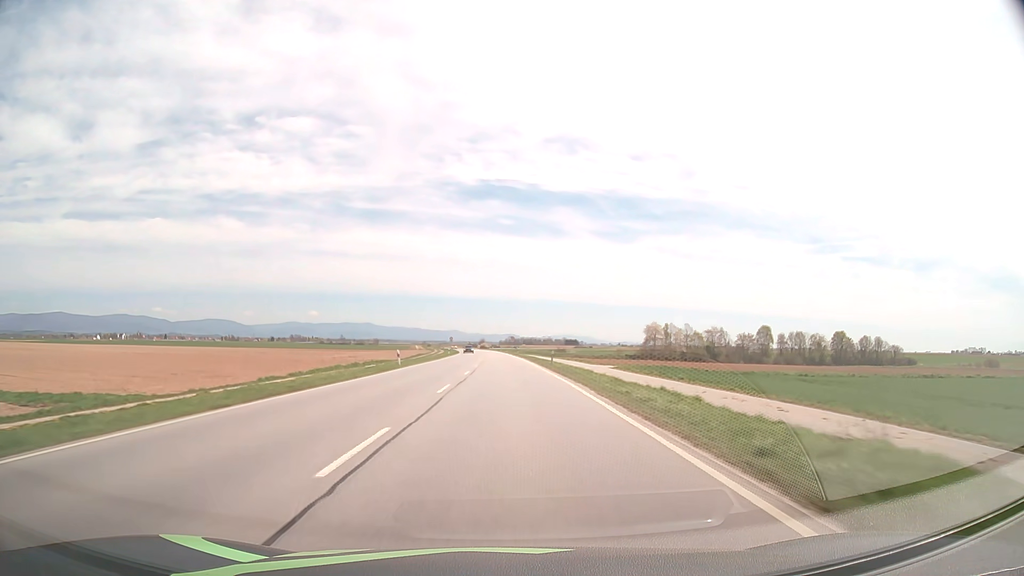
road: primary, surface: asphalt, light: Day
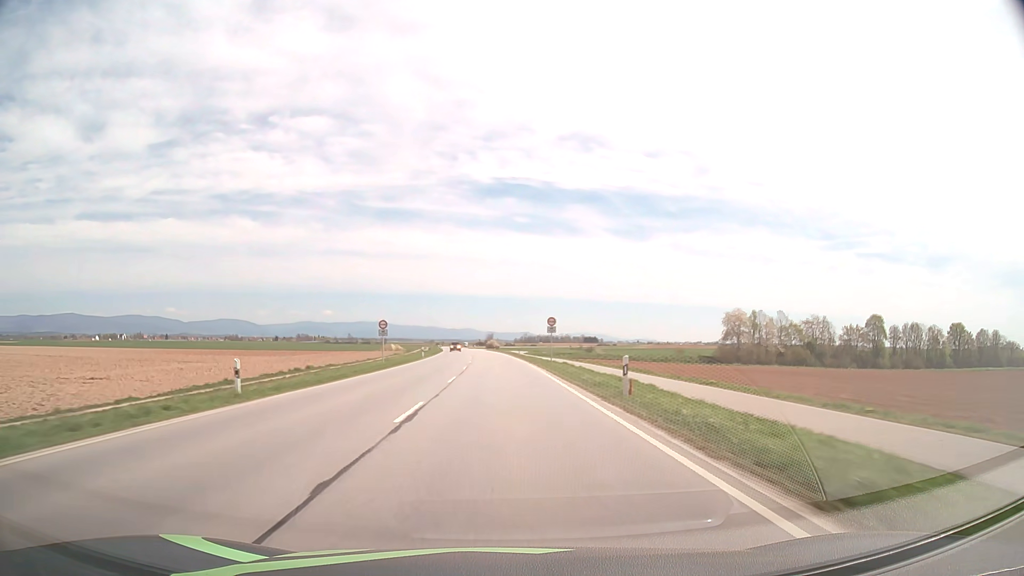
(-0.6, +79.5) m; -1°
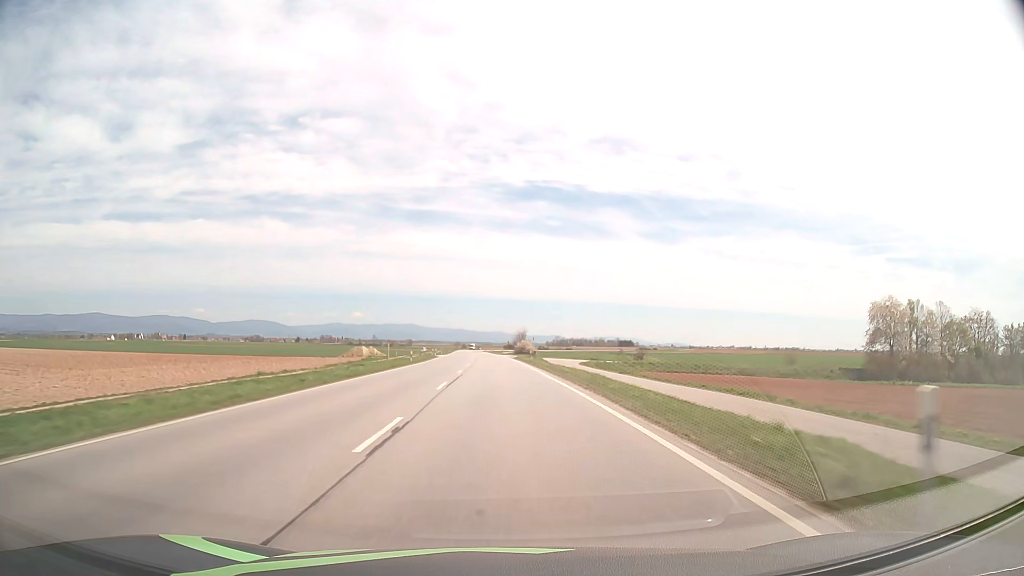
(-1.4, +63.7) m; -3°
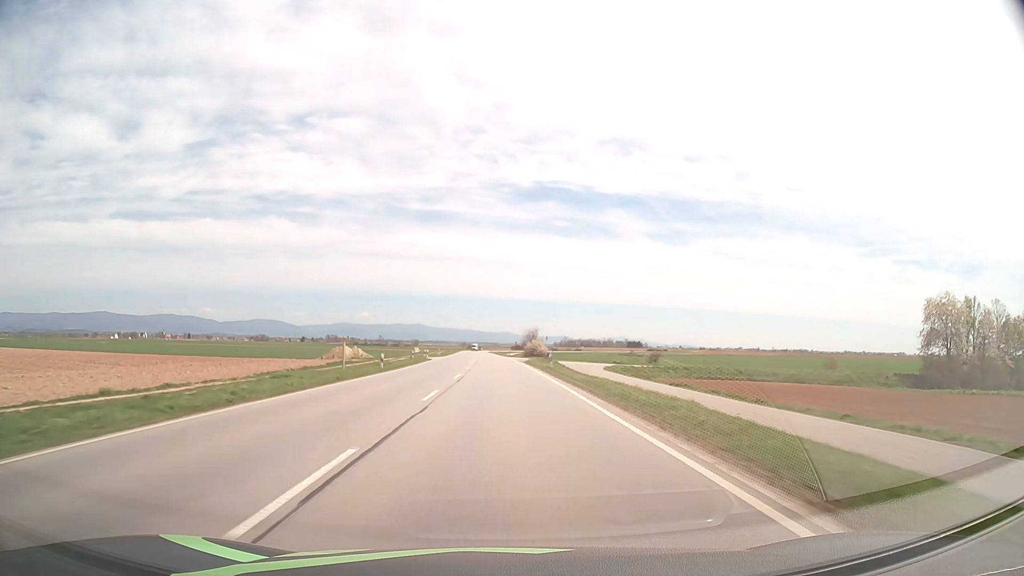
(-0.1, +15.9) m; -1°
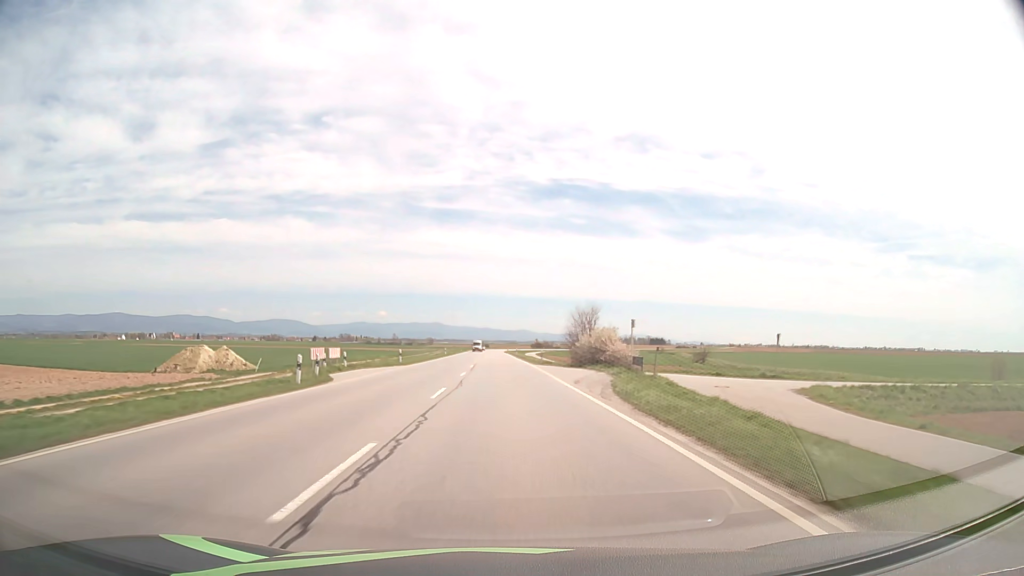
(-0.6, +47.8) m; -1°
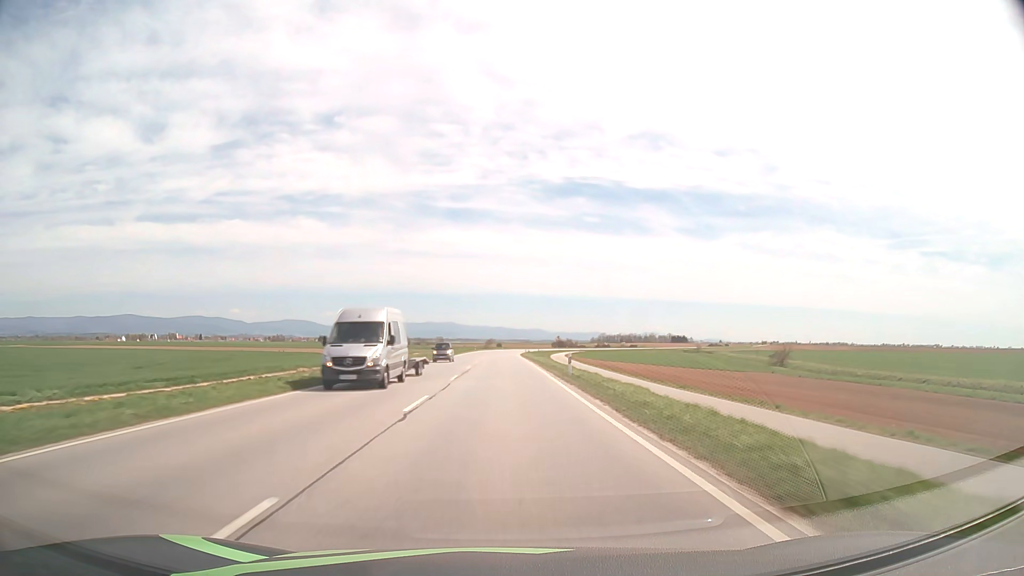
(-0.6, +63.9) m; -1°
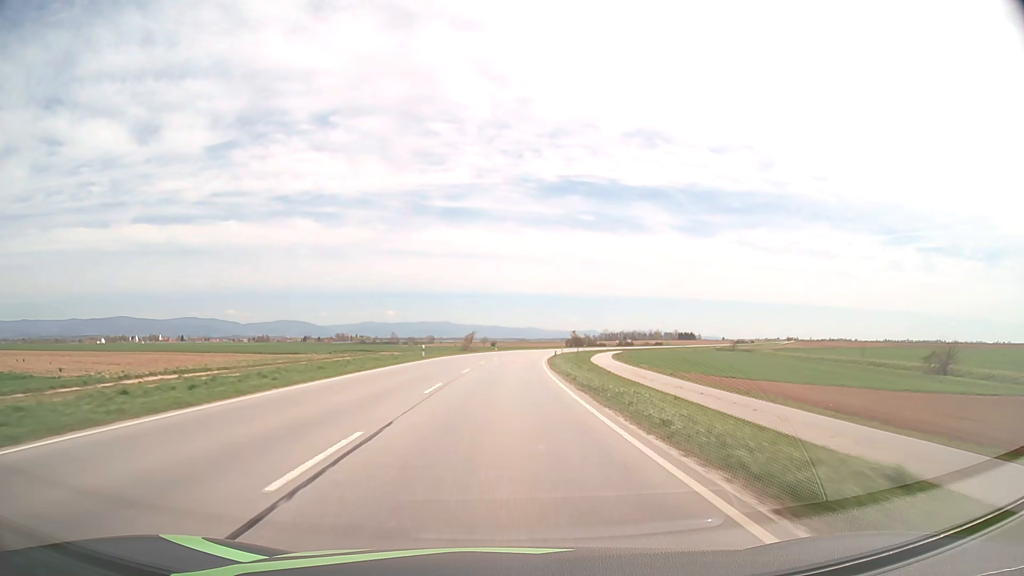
(-0.1, +80.1) m; 0°
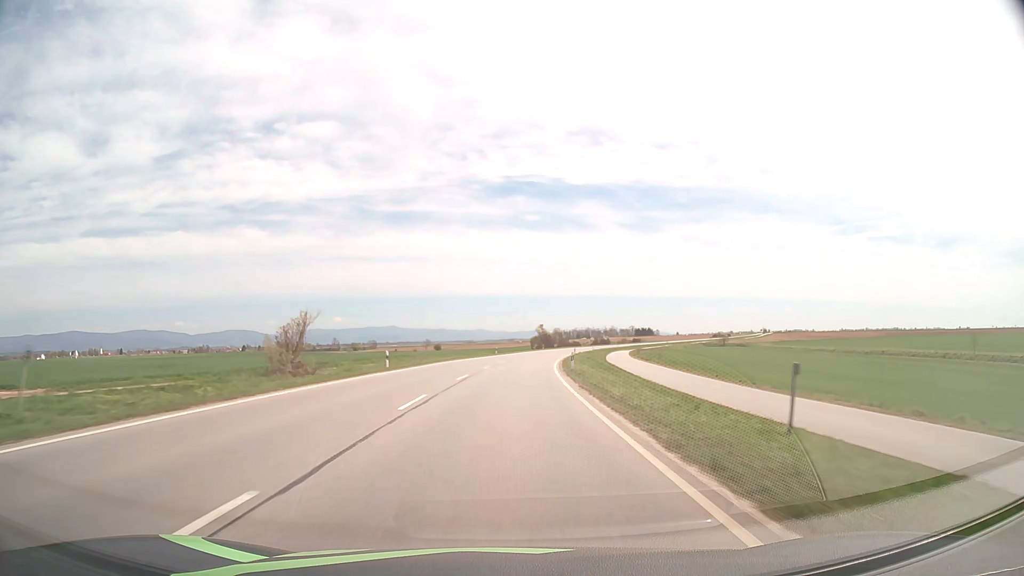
(+2.1, +64.1) m; +4°
(0, +10) (0, +20) (+1, +30) (+1, +40) (+2, +50) (+3, +60) (+4, +70) (+6, +80) (+7, +90) (+9, +99) m
